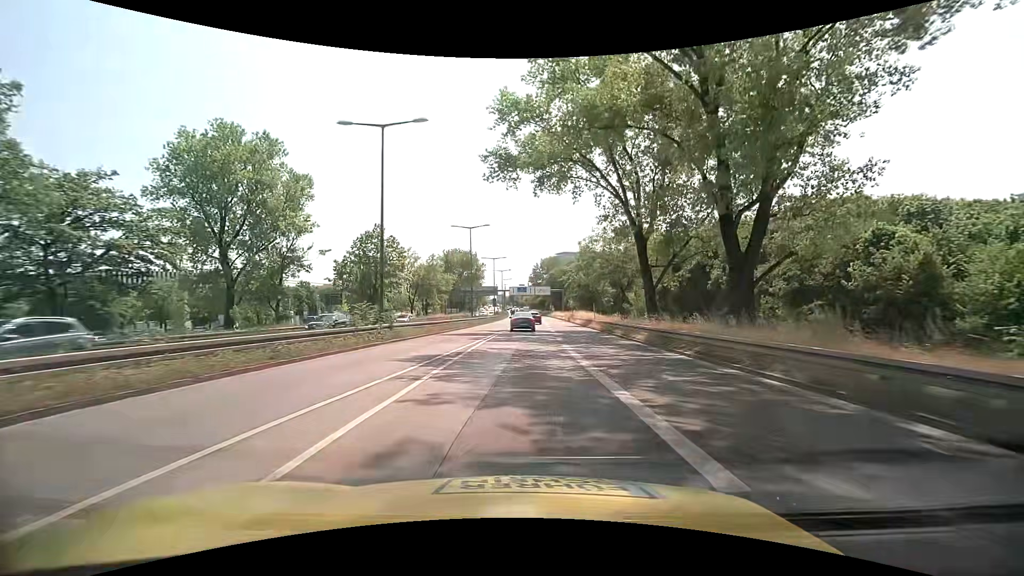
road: trunk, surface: asphalt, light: Day
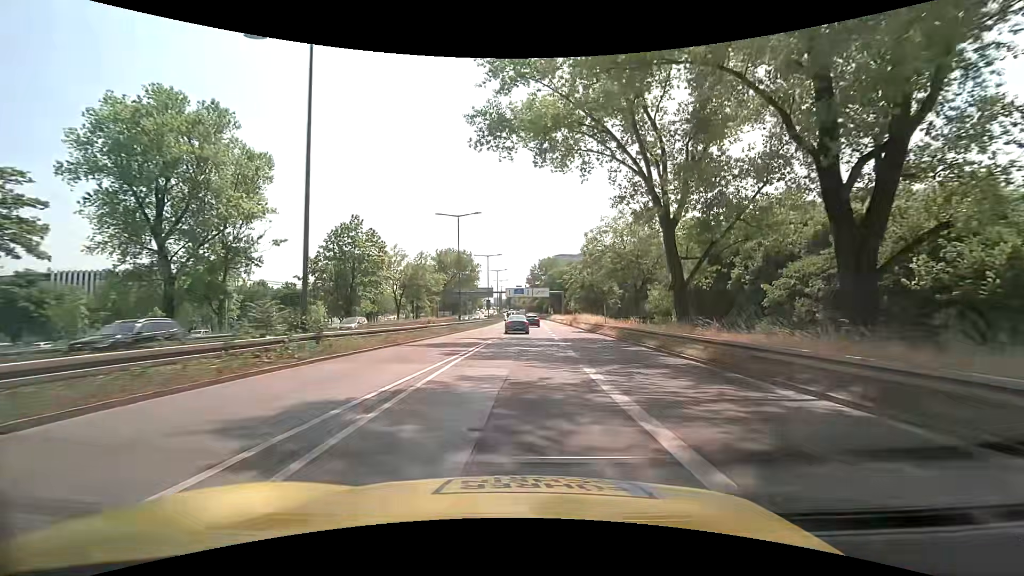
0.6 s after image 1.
(0.0, +8.0) m; 0°
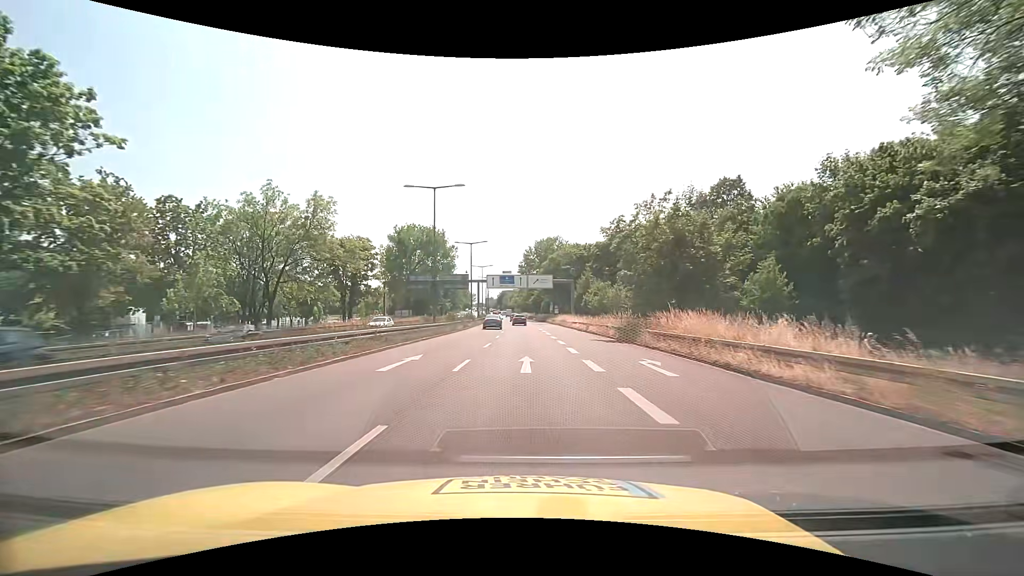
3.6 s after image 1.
(+0.3, +40.6) m; +1°
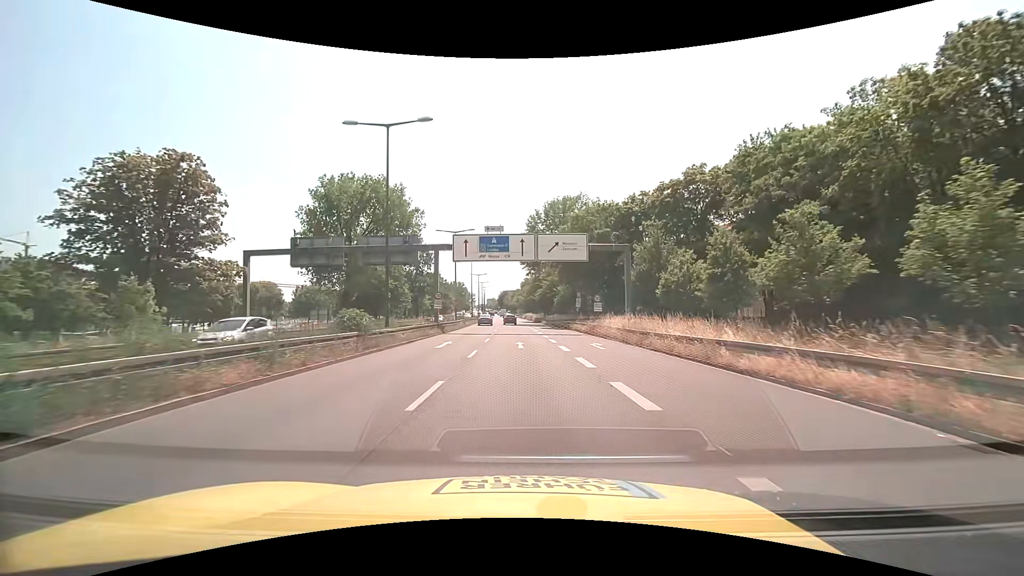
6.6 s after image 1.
(-0.1, +41.1) m; -1°
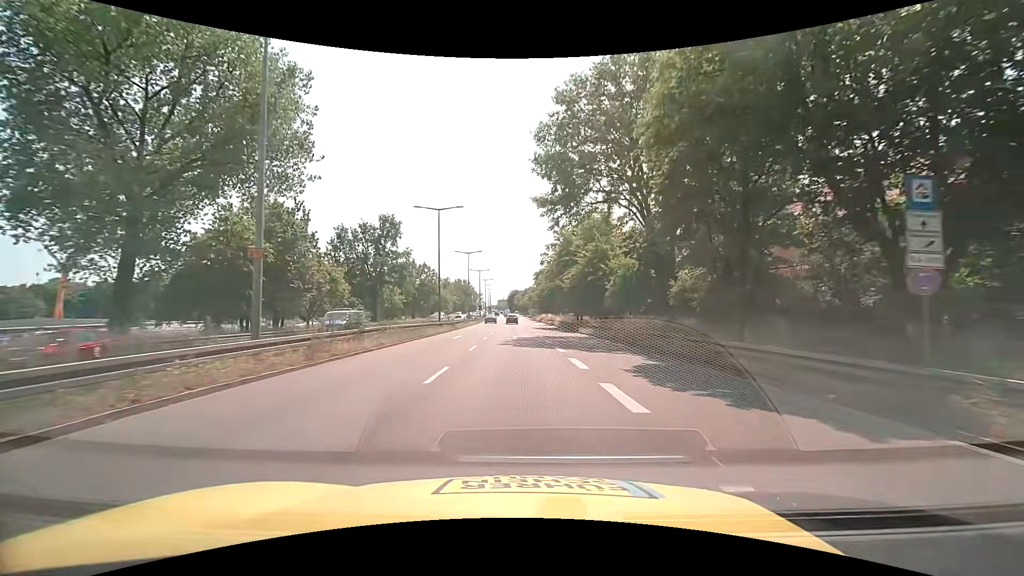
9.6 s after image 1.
(-0.4, +42.4) m; -1°
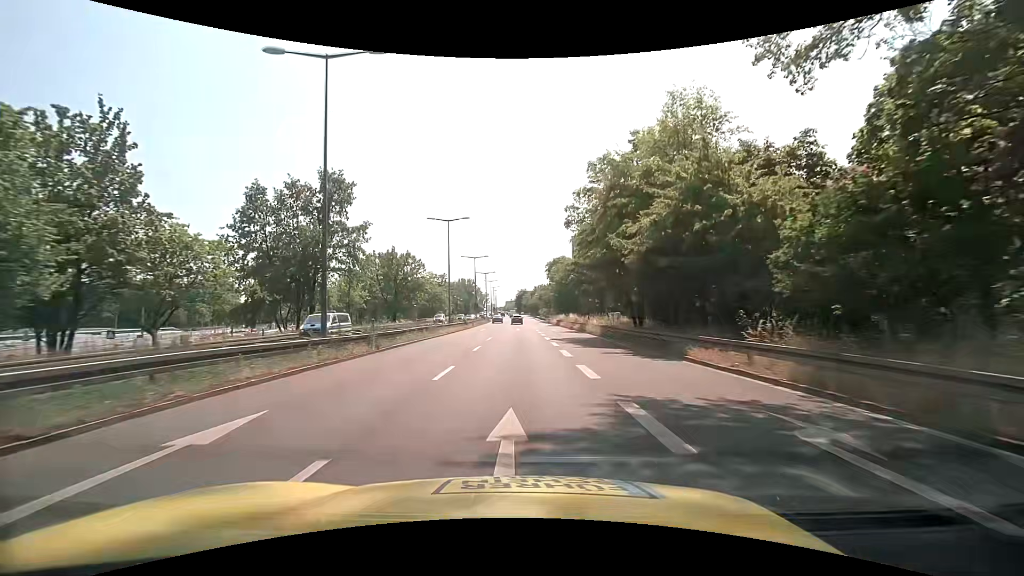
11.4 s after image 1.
(-0.3, +26.0) m; -1°
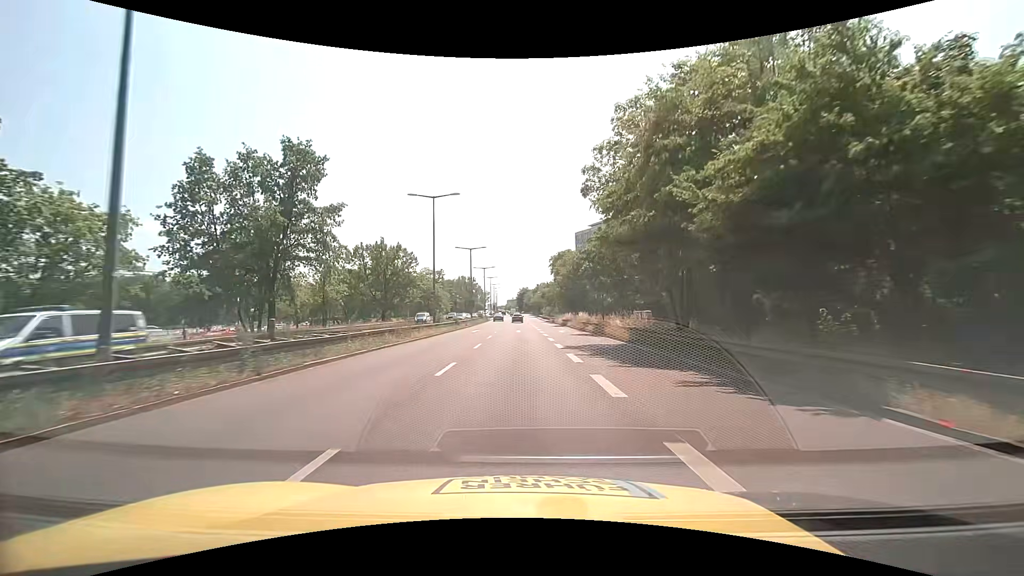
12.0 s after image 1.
(0.0, +8.7) m; 0°
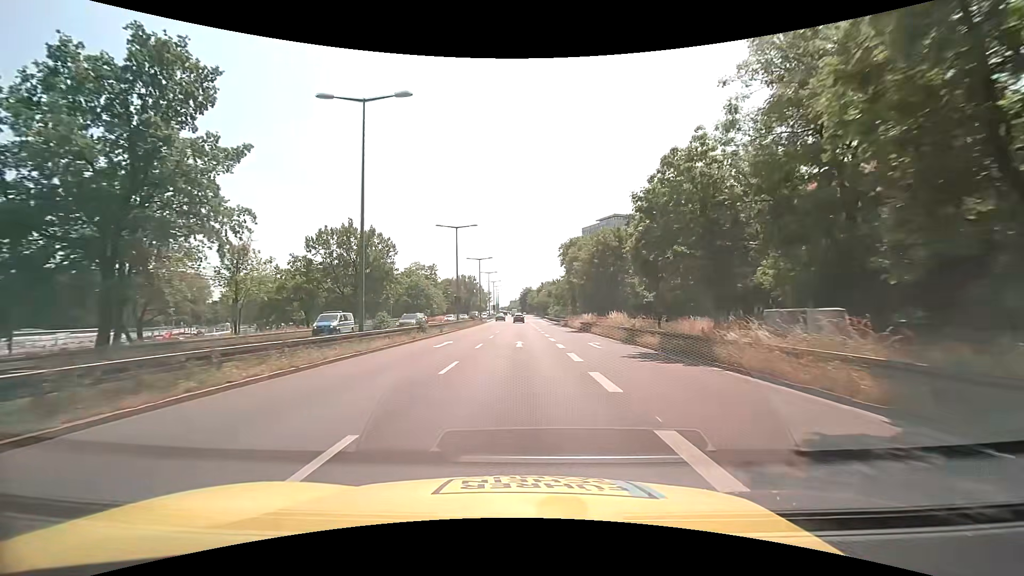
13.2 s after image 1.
(-0.1, +17.5) m; -1°
(0, +10) (0, +20) (0, +30) (0, +40) (0, +50) (0, +60) (0, +70) (0, +80) (0, +90) (0, +100) m
